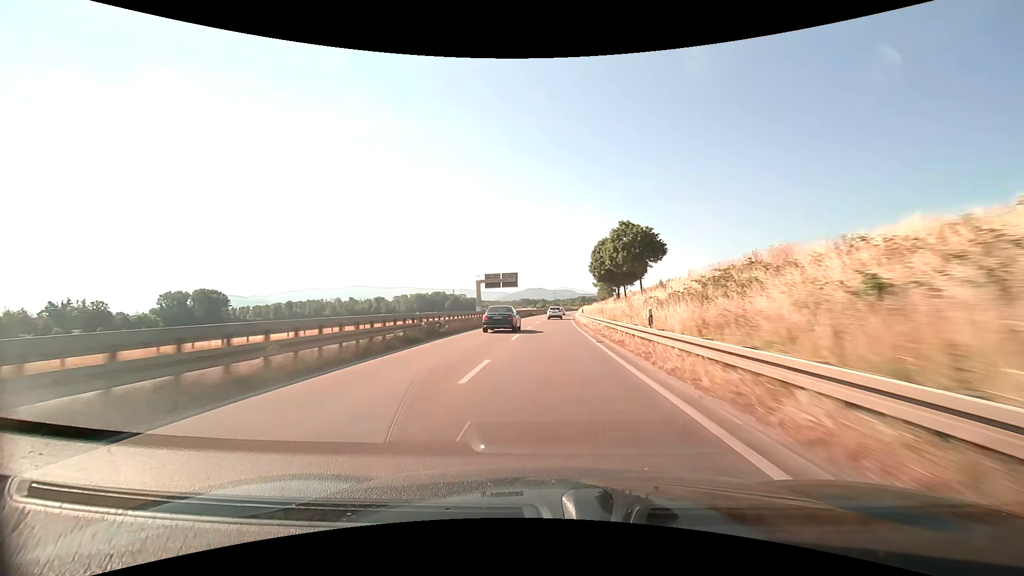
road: trunk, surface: asphalt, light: Day
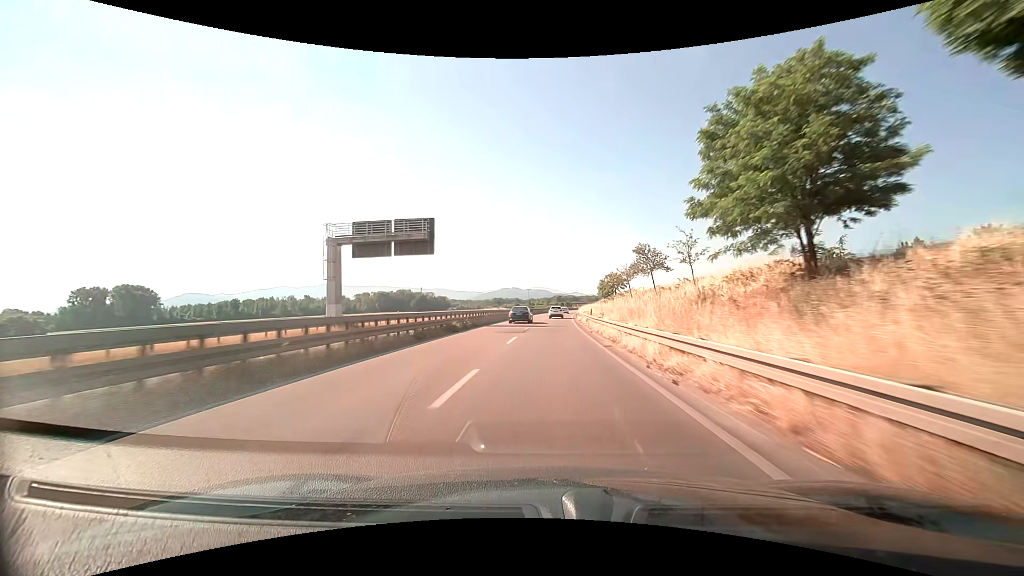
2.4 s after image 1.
(+1.5, +62.0) m; +3°
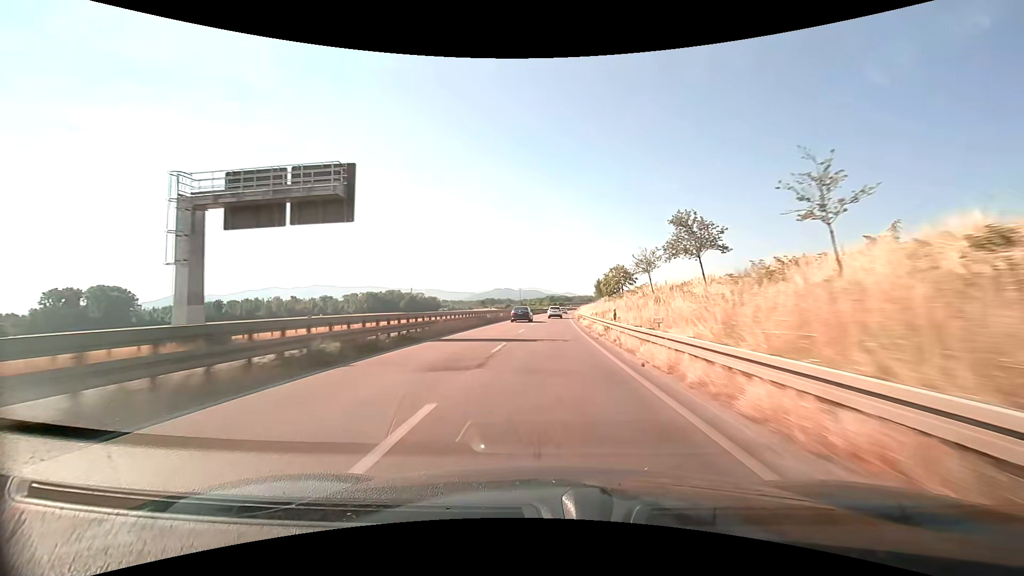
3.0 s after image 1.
(+0.1, +15.6) m; +1°
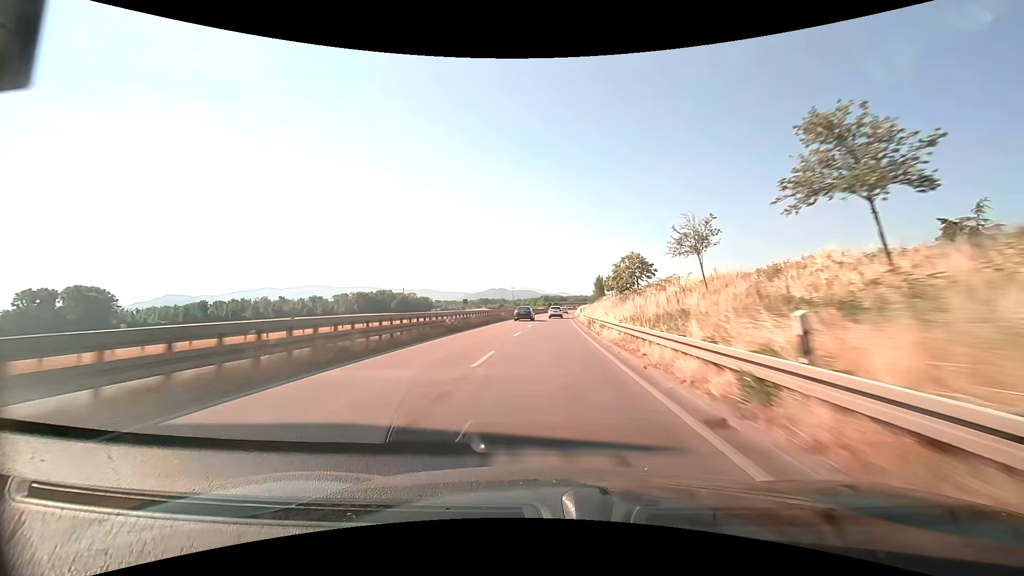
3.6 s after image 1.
(+0.1, +15.7) m; +1°
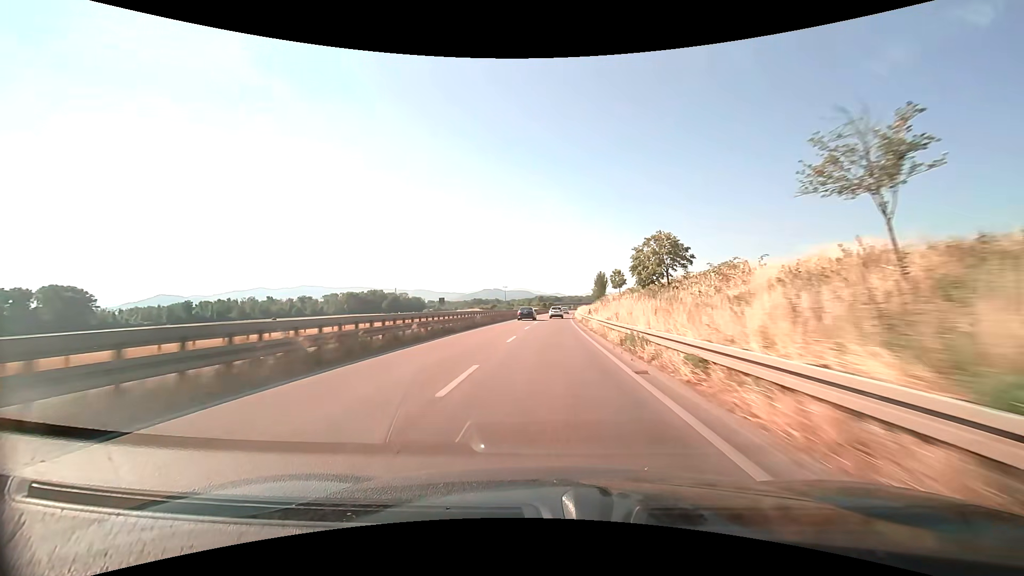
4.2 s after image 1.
(+0.1, +15.7) m; +1°
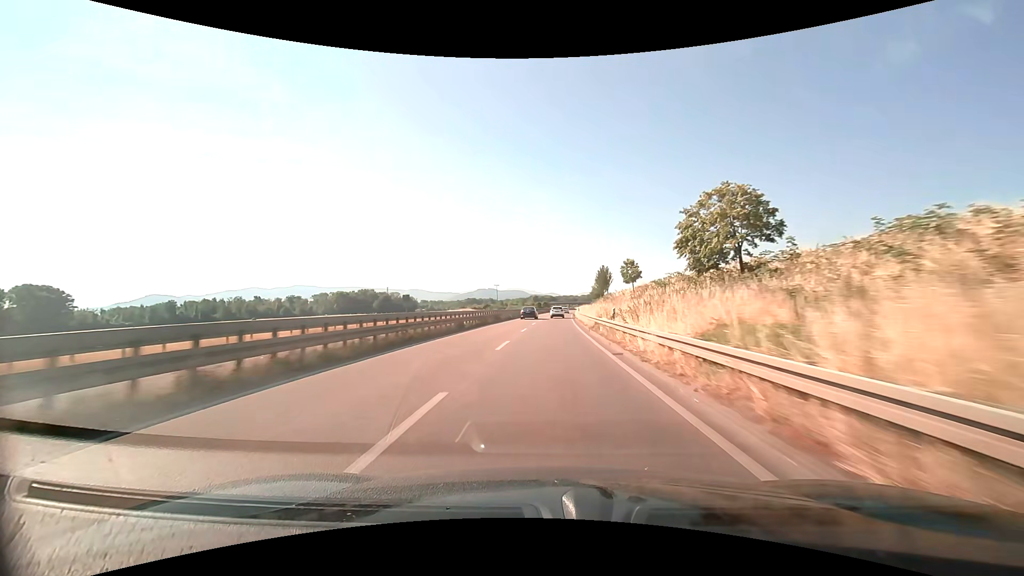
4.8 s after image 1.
(+0.1, +15.7) m; +1°
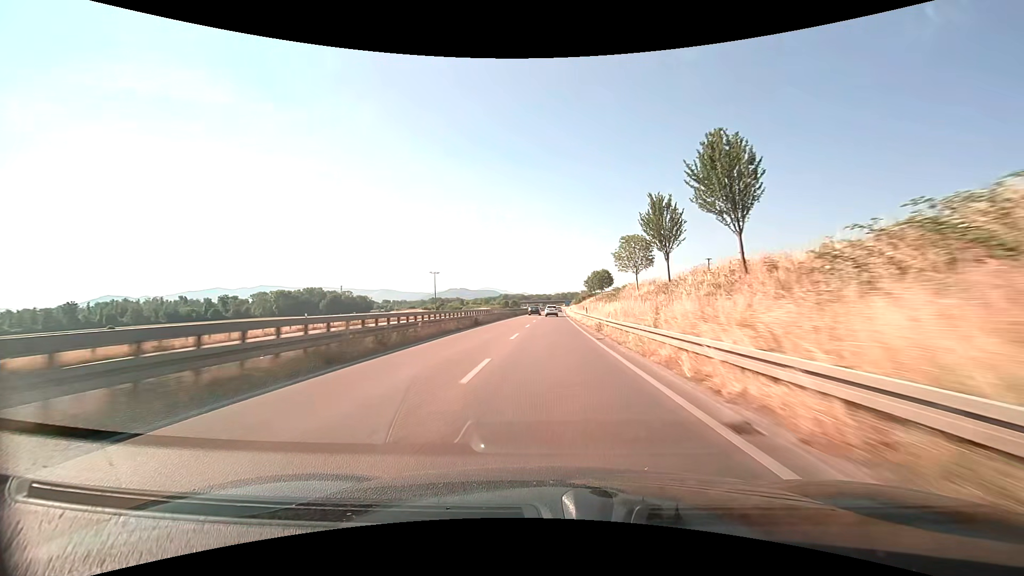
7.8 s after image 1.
(+2.0, +78.8) m; +3°
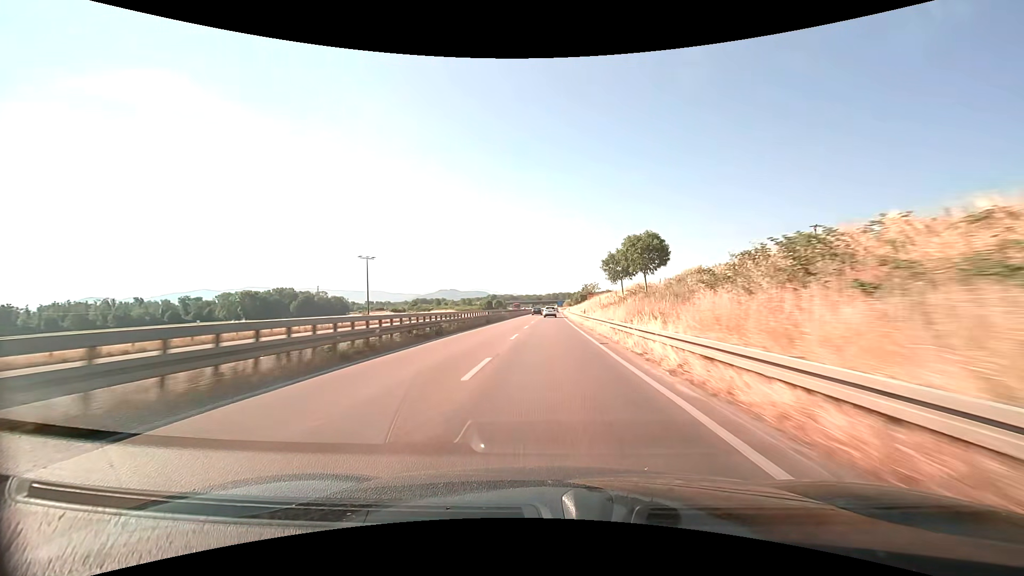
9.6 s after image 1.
(+0.4, +47.4) m; +1°
(0, +10) (0, +20) (0, +30) (0, +40) (0, +50) (0, +60) (+1, +70) (+1, +80) (+1, +90) (+1, +100) m
